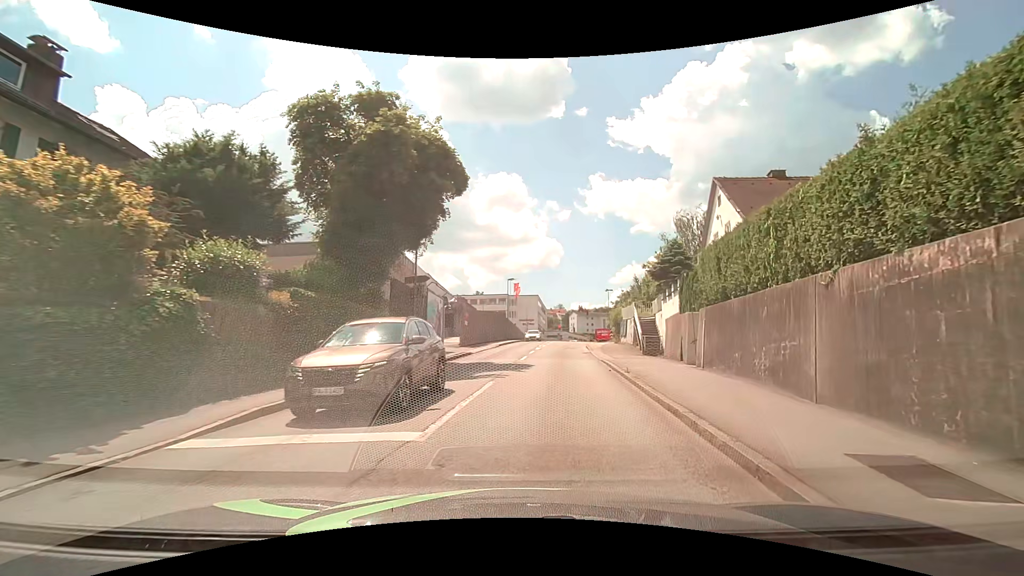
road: tertiary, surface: asphalt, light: Day
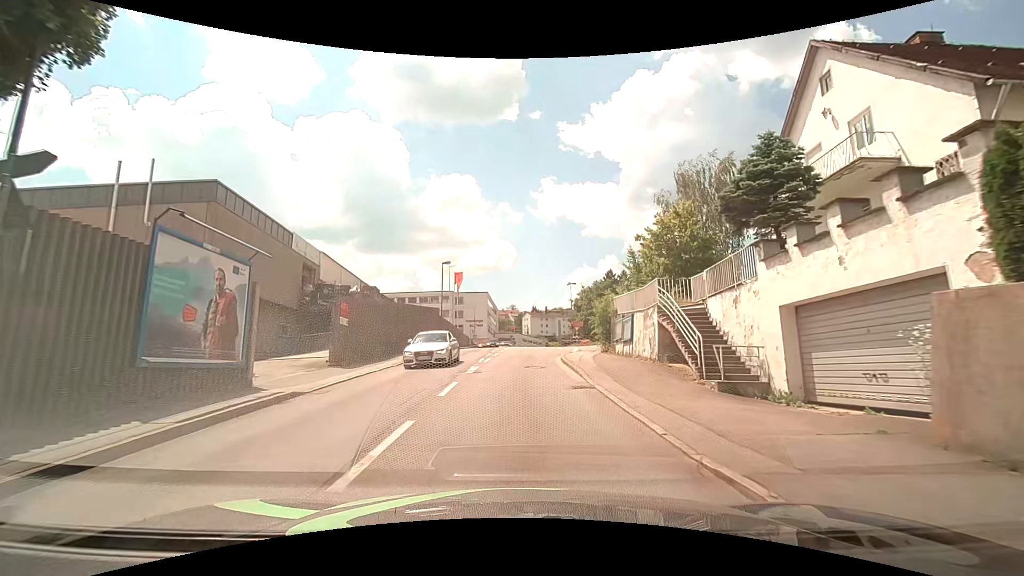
(+1.2, +17.7) m; +6°
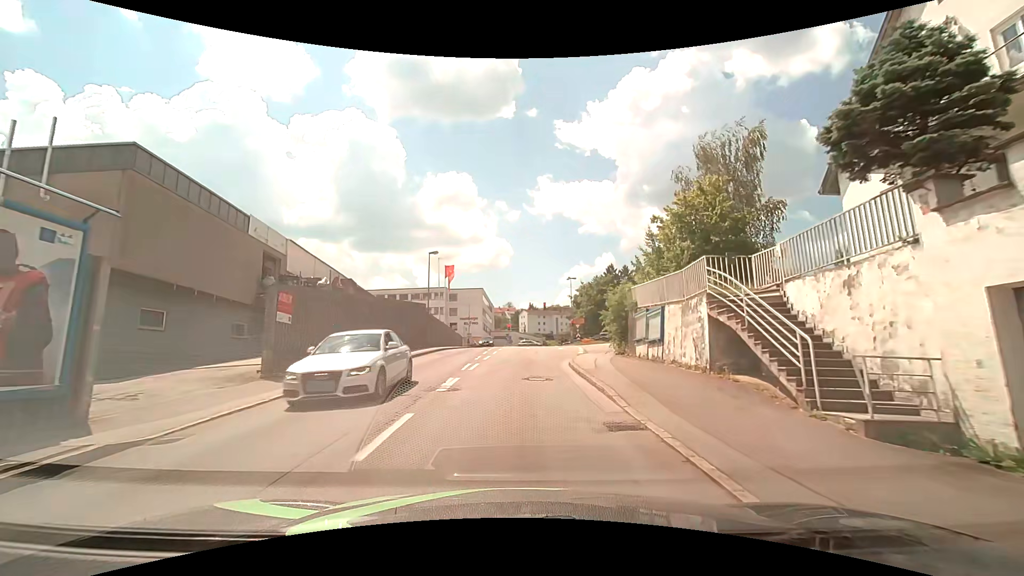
(0.0, +5.2) m; 0°
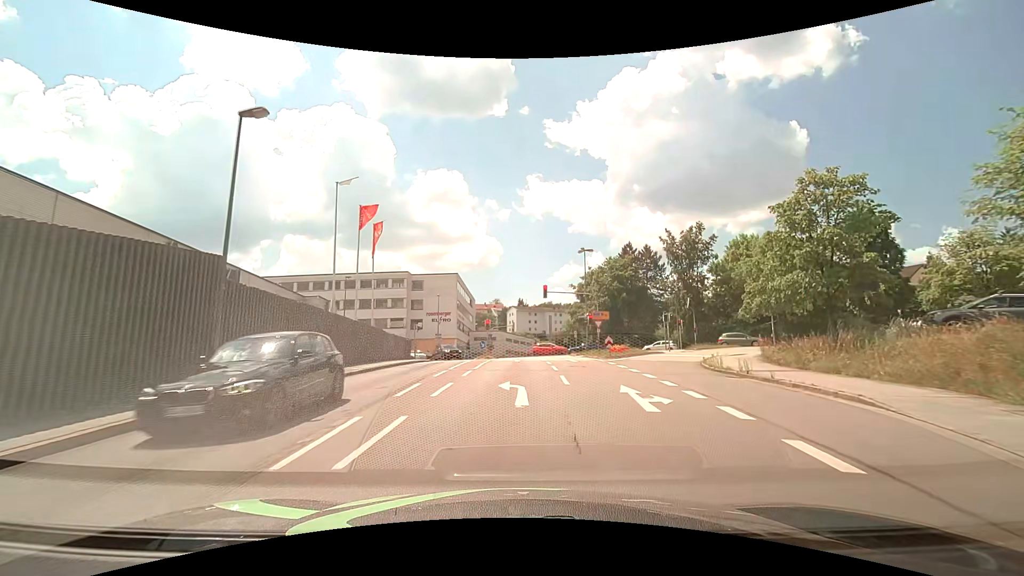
(+0.2, +27.1) m; +1°
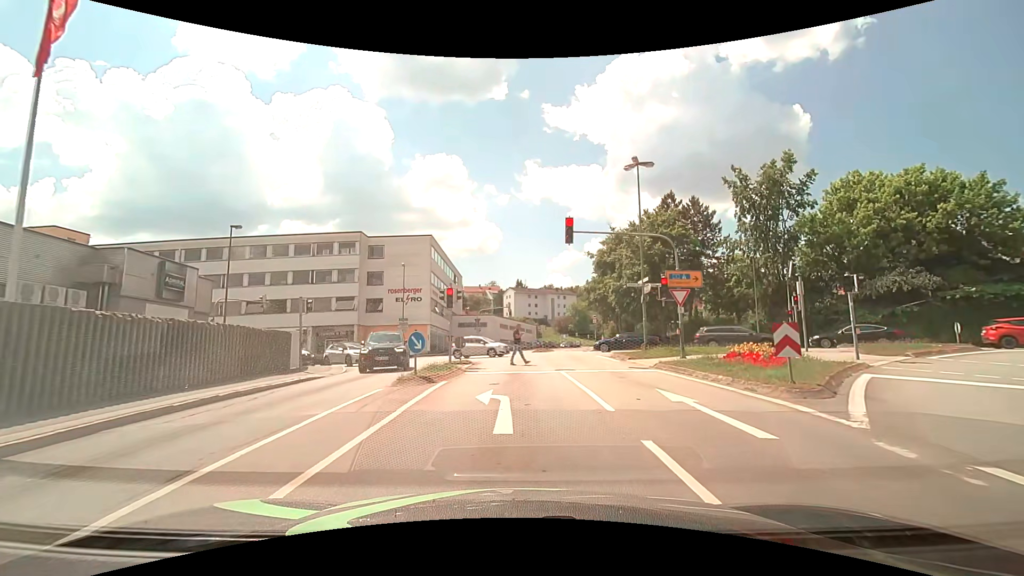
(0.0, +22.2) m; 0°
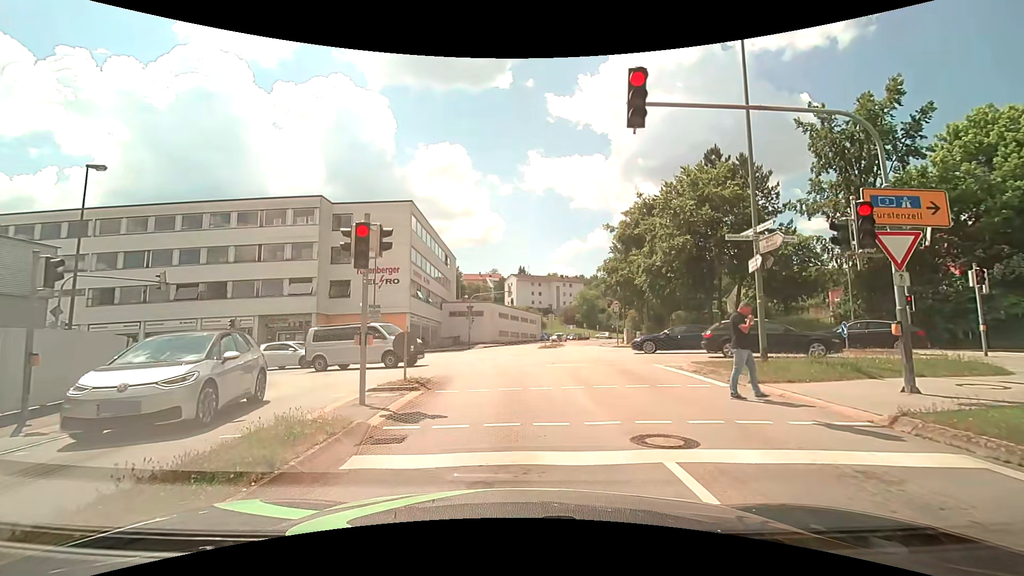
(-0.1, +11.5) m; 0°
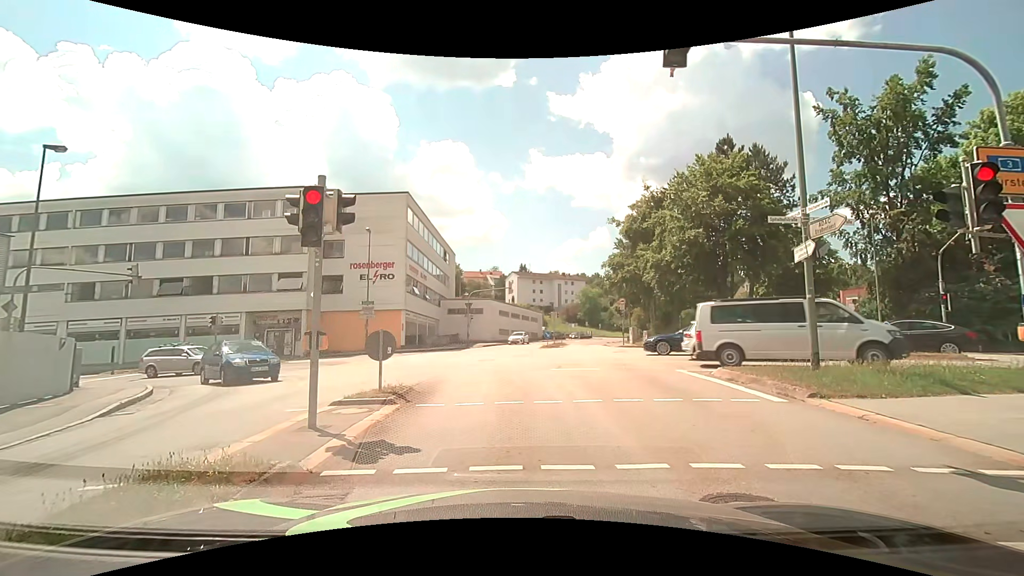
(0.0, +2.1) m; -1°
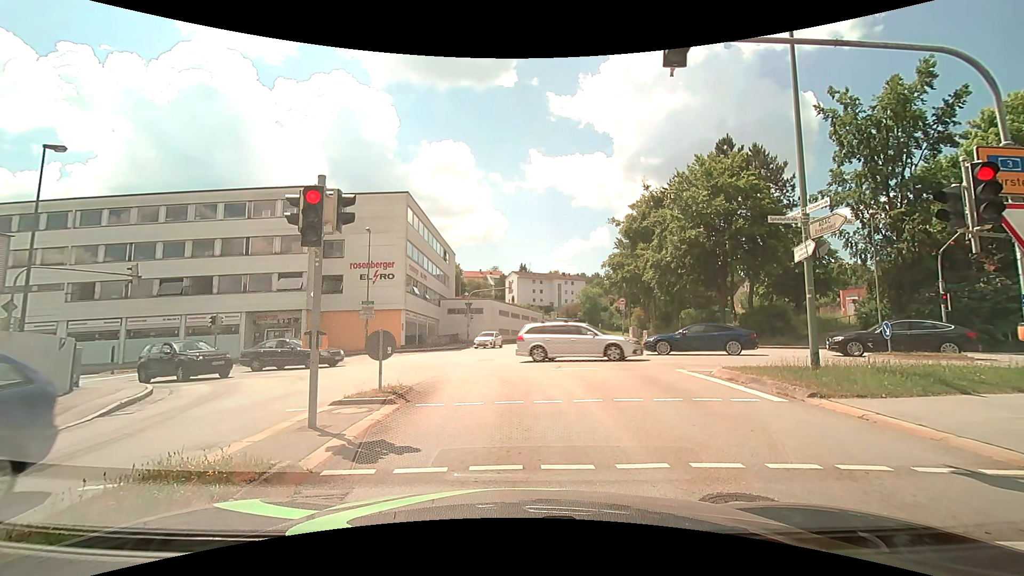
(0.0, +0.1) m; 0°
(0, +10) (0, +20) (-1, +30) (-7, +37) (-17, +39) (-27, +40) (-37, +40) (-47, +40) (-57, +40) (-67, +41) m
